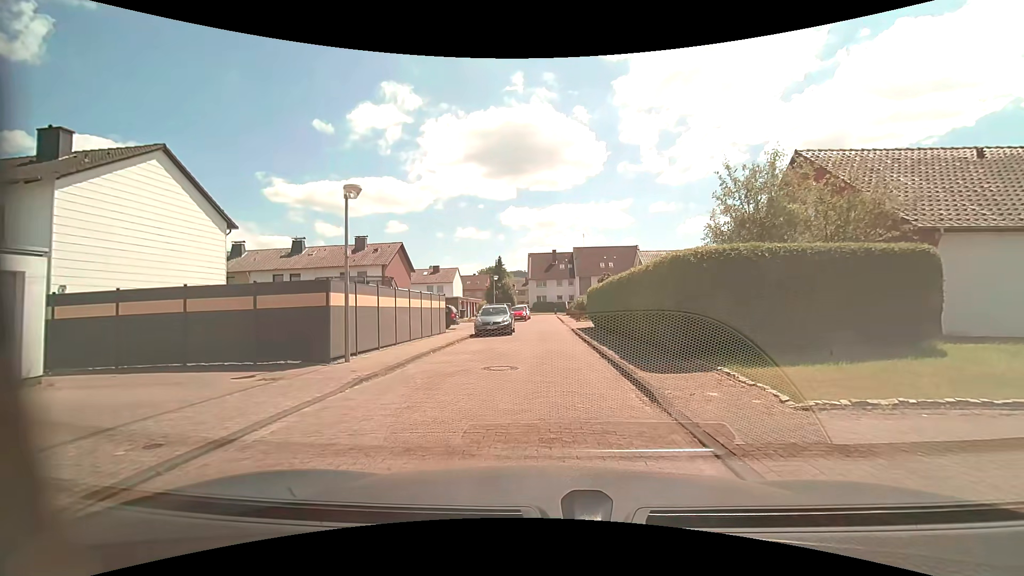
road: residential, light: Day
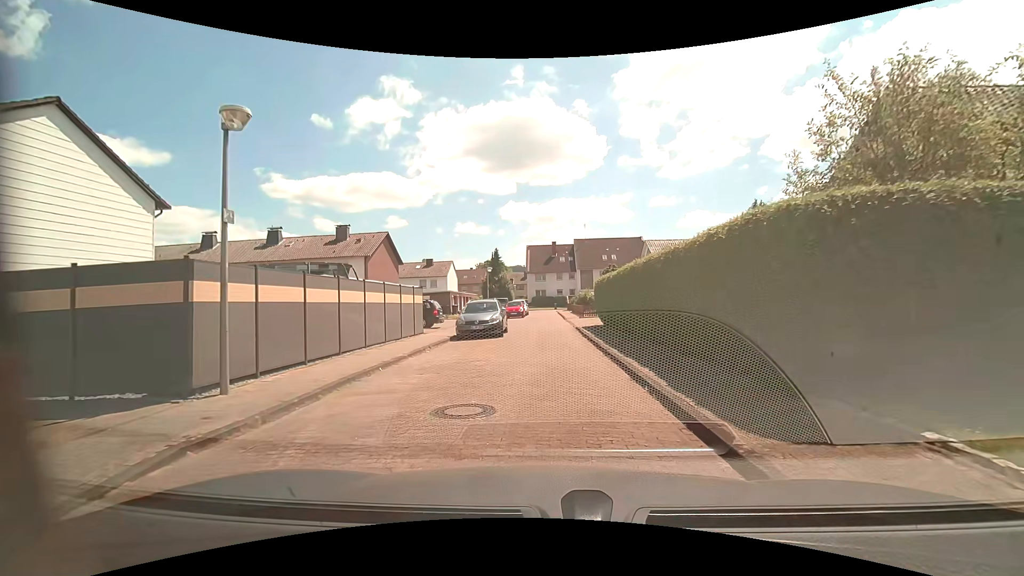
(+0.1, +4.7) m; 0°
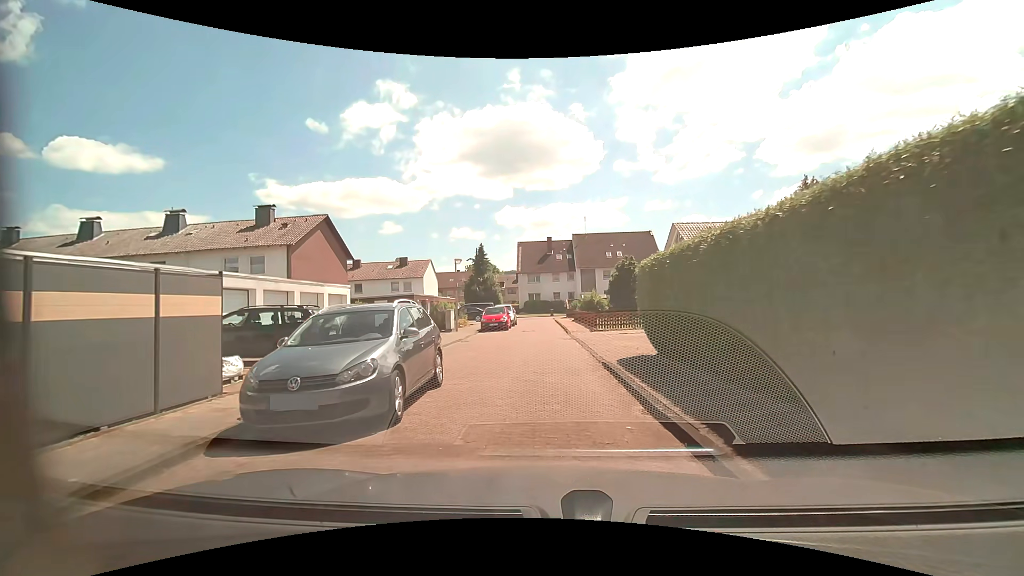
(+0.3, +12.9) m; +1°
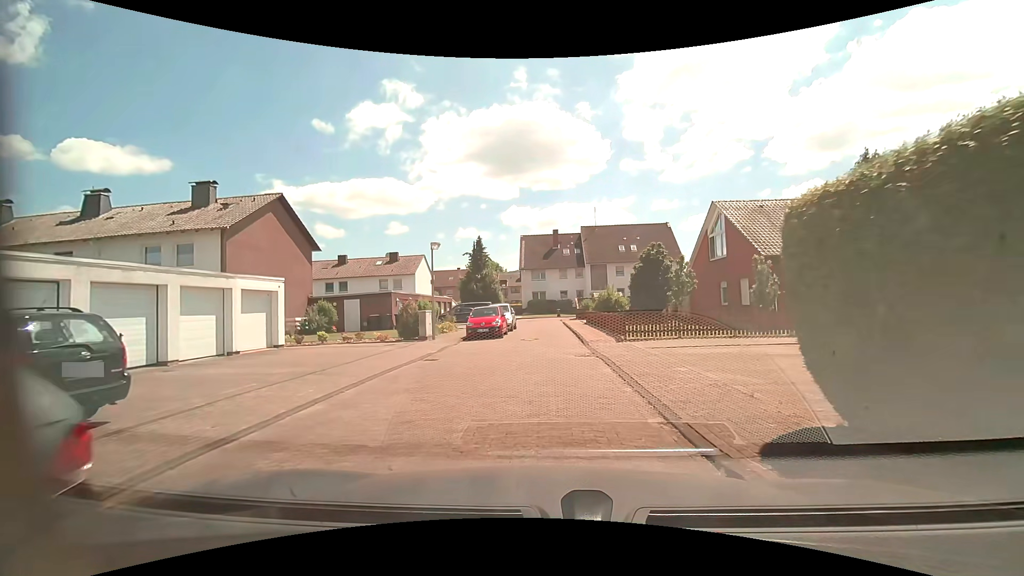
(0.0, +7.4) m; -1°
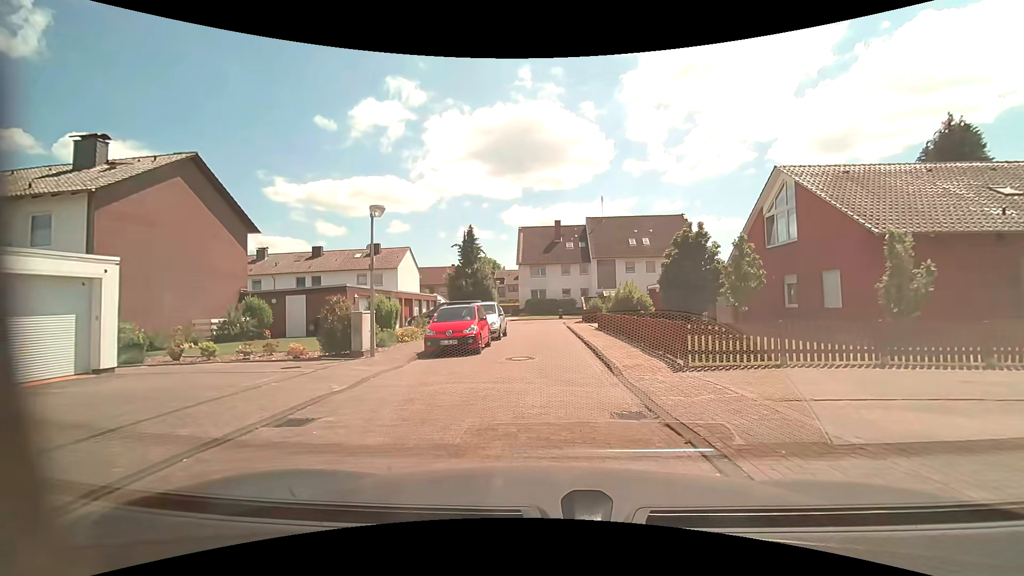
(0.0, +7.7) m; 0°
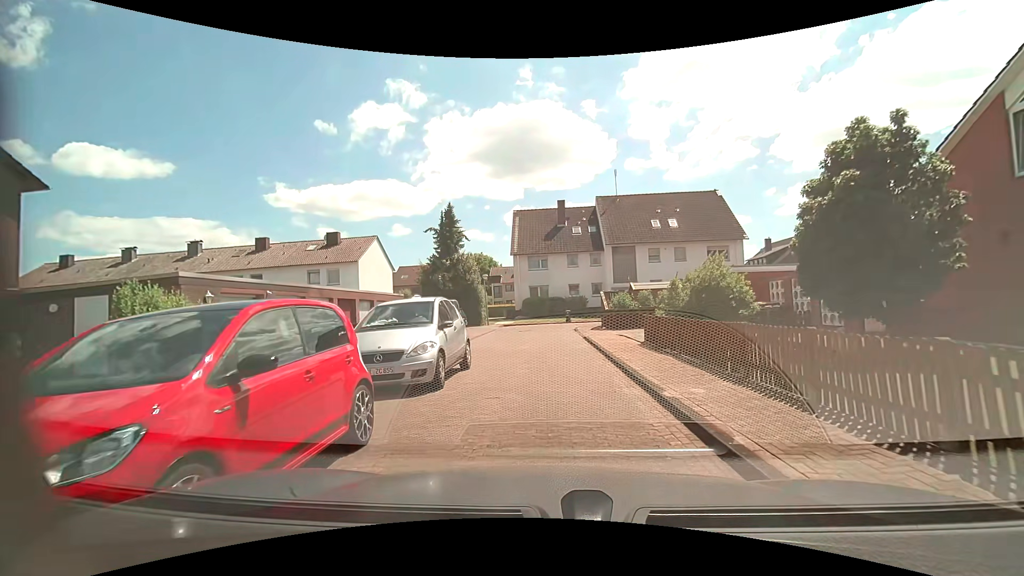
(+0.1, +12.1) m; +1°
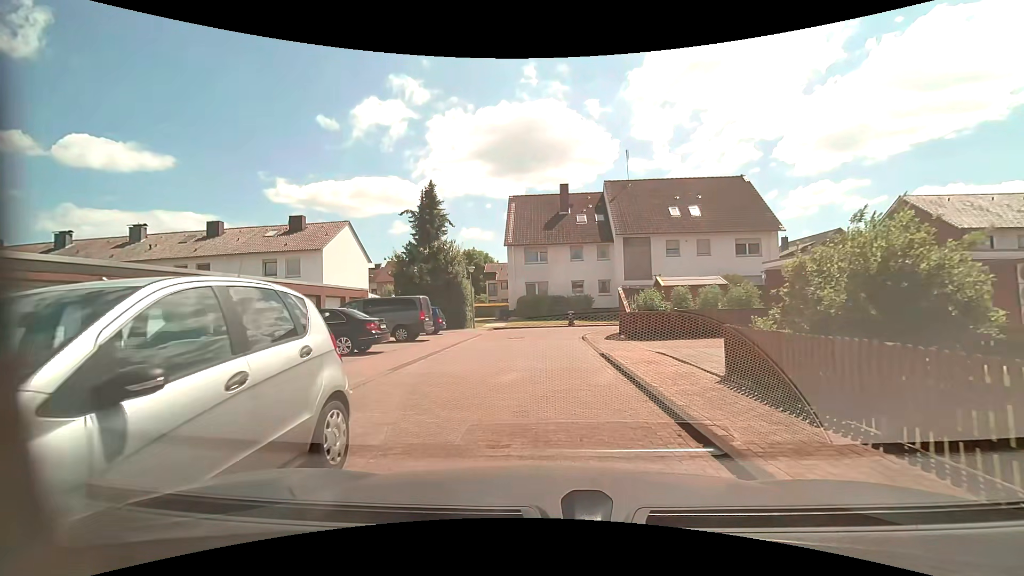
(0.0, +6.9) m; 0°
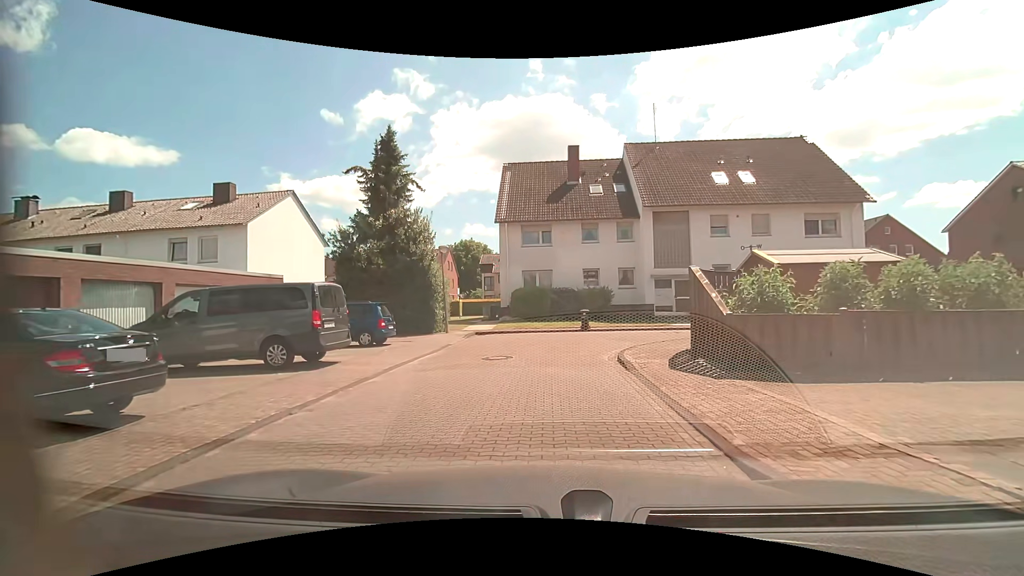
(-0.1, +9.7) m; -1°
